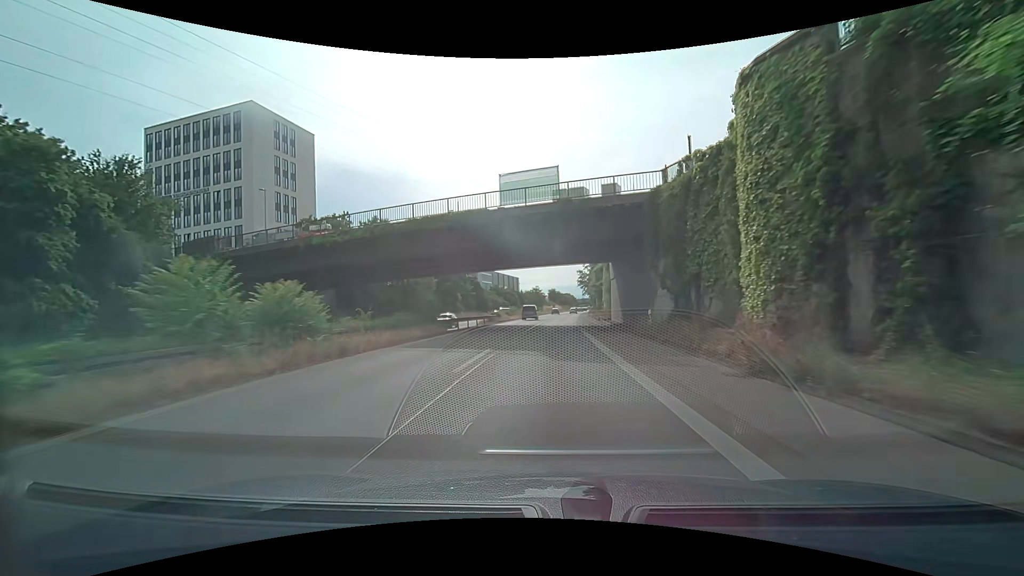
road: trunk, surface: asphalt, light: Day
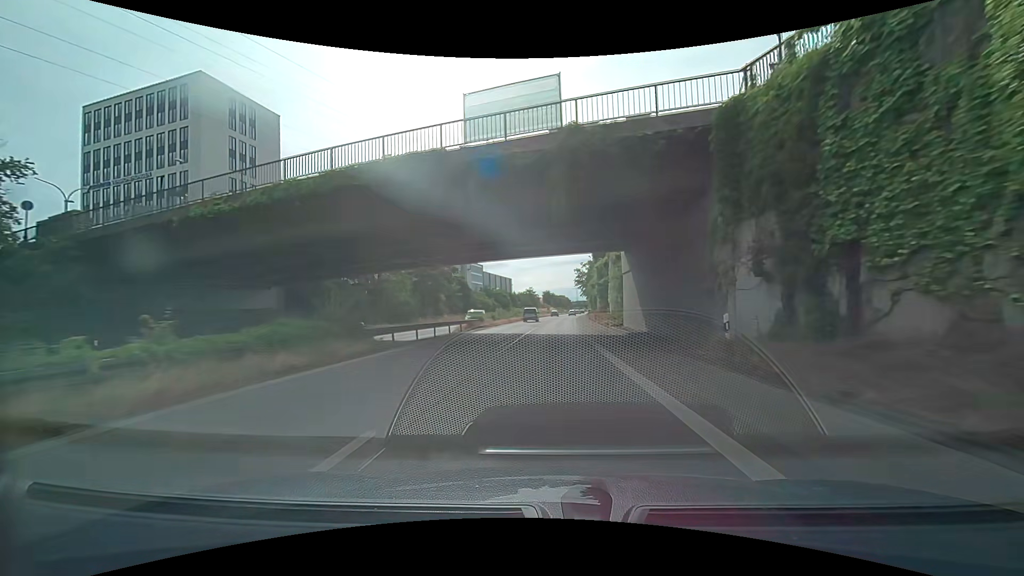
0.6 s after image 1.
(+0.1, +10.9) m; +1°
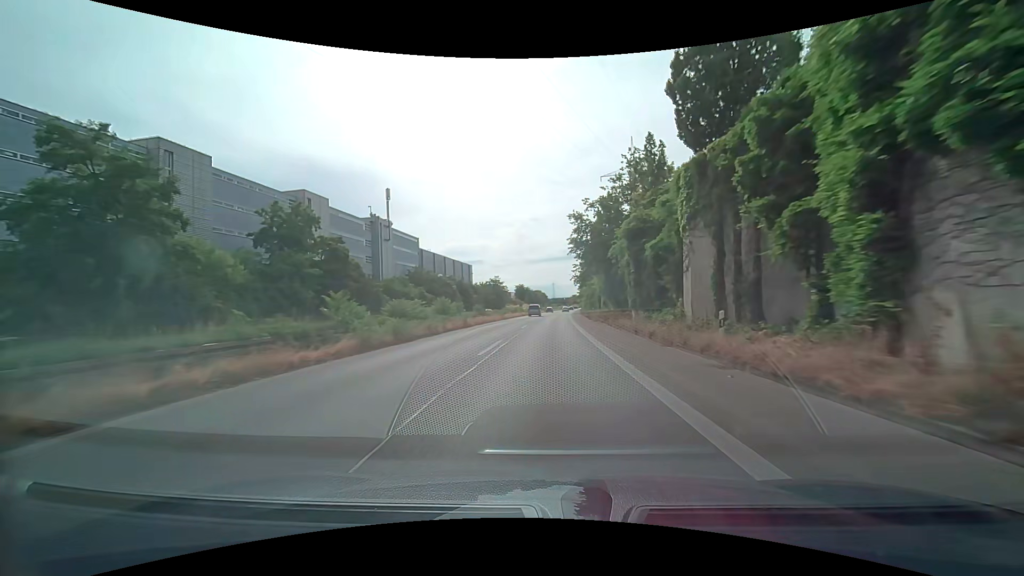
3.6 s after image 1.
(+1.6, +57.8) m; +3°
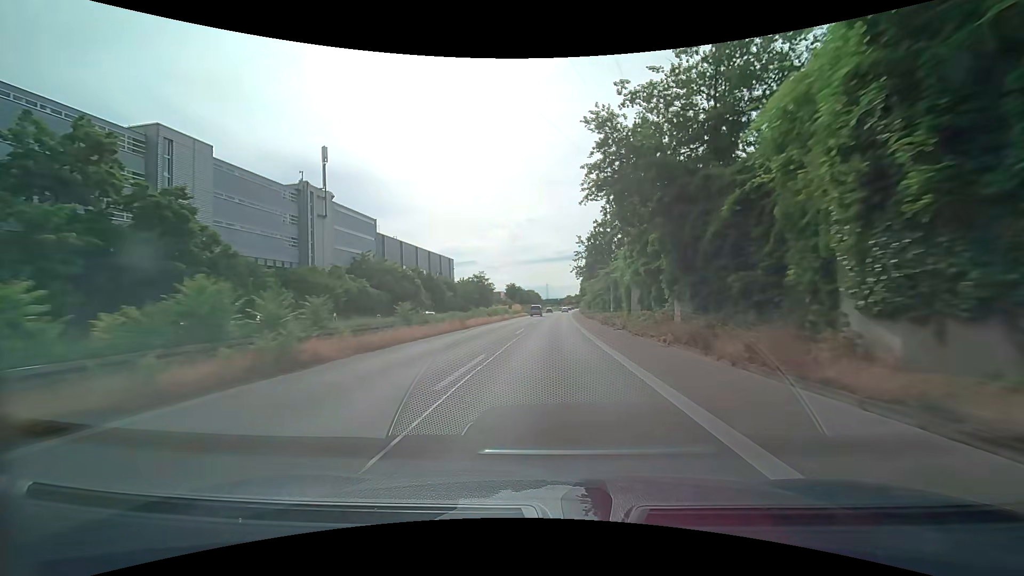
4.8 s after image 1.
(+0.2, +24.0) m; +1°
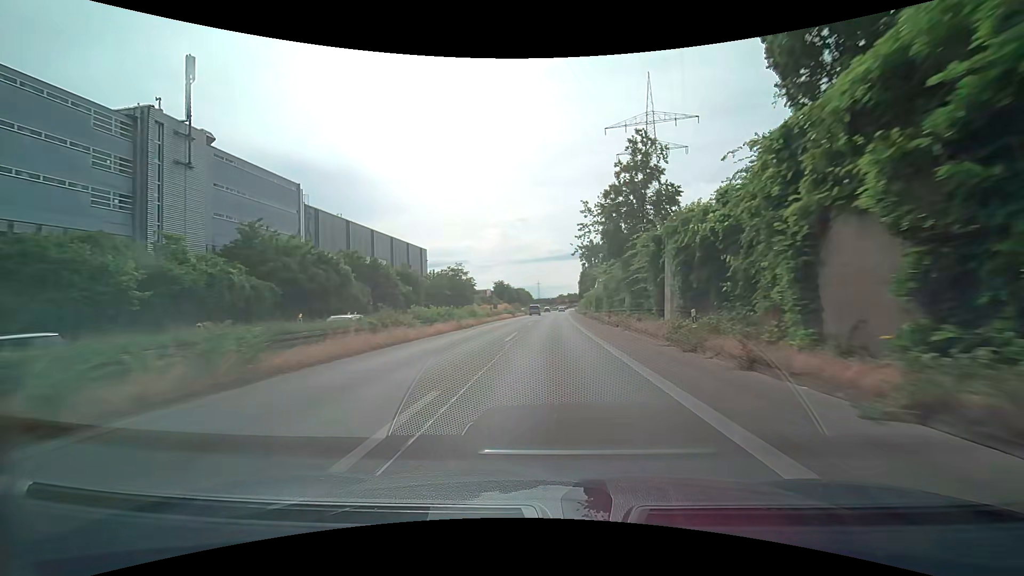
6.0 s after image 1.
(+0.2, +24.3) m; +1°
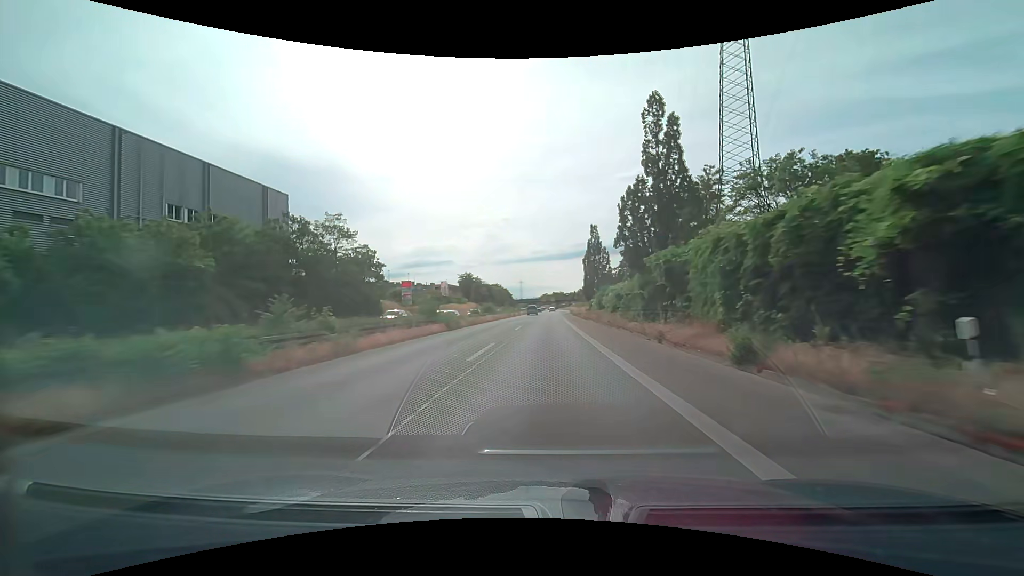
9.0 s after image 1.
(+1.2, +61.5) m; +2°
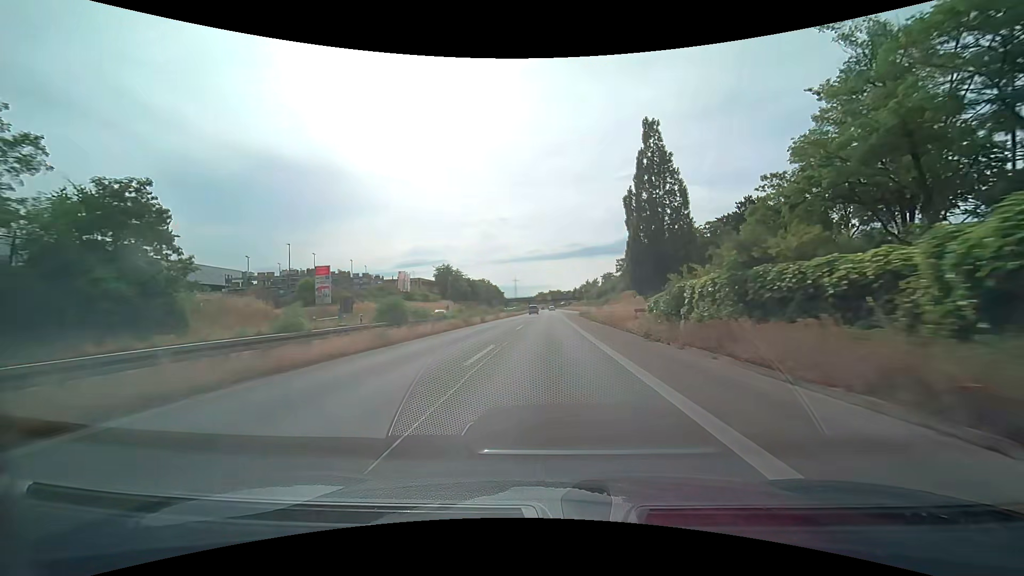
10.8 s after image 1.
(+0.1, +37.2) m; 0°
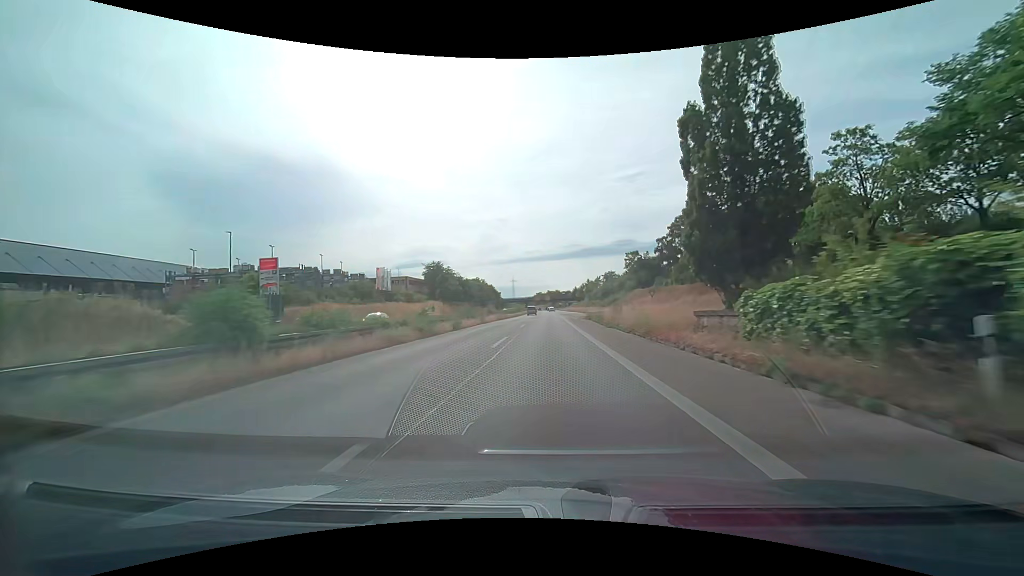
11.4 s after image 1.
(0.0, +12.4) m; 0°
(0, +10) (0, +20) (0, +30) (0, +40) (0, +50) (0, +60) (0, +70) (0, +80) (0, +90) (0, +100) m
